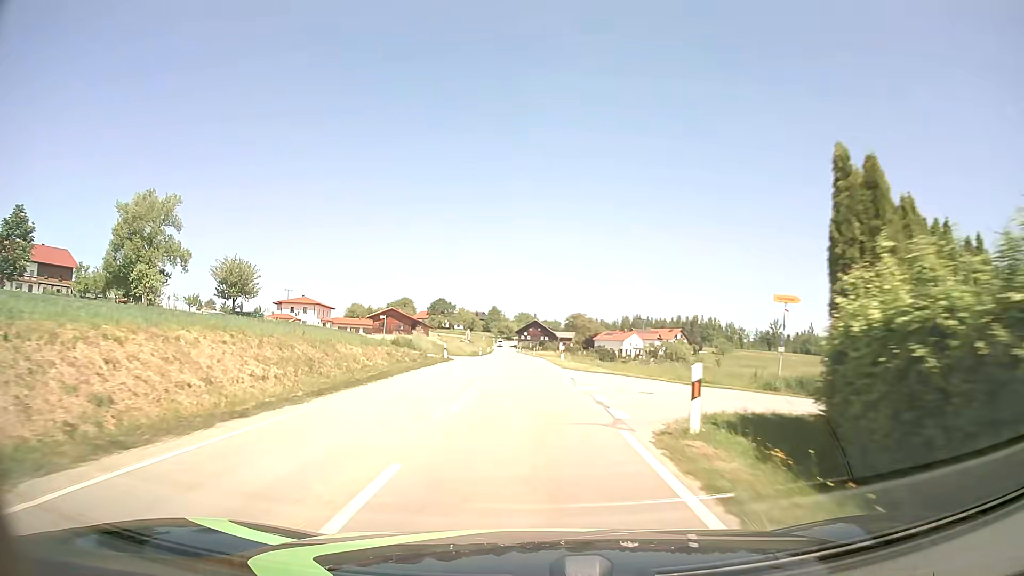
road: tertiary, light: Day
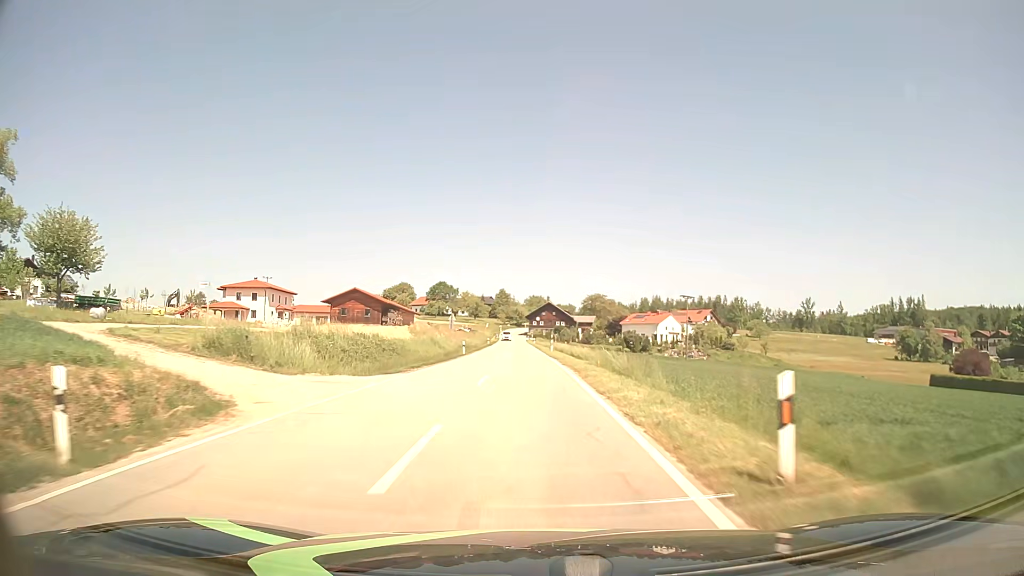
(-0.2, +34.3) m; -1°
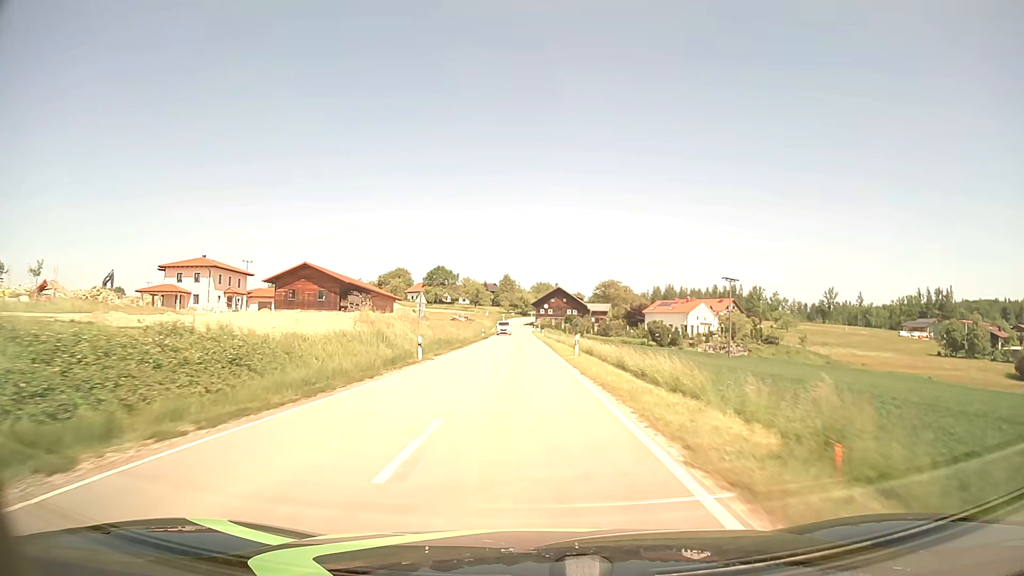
(-0.2, +23.6) m; -1°
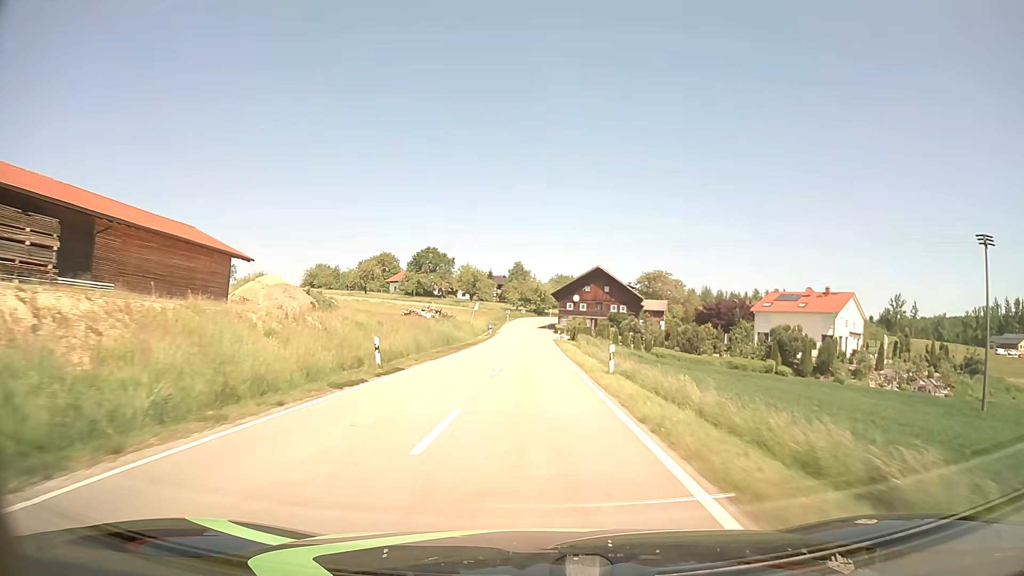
(-0.8, +59.1) m; -1°
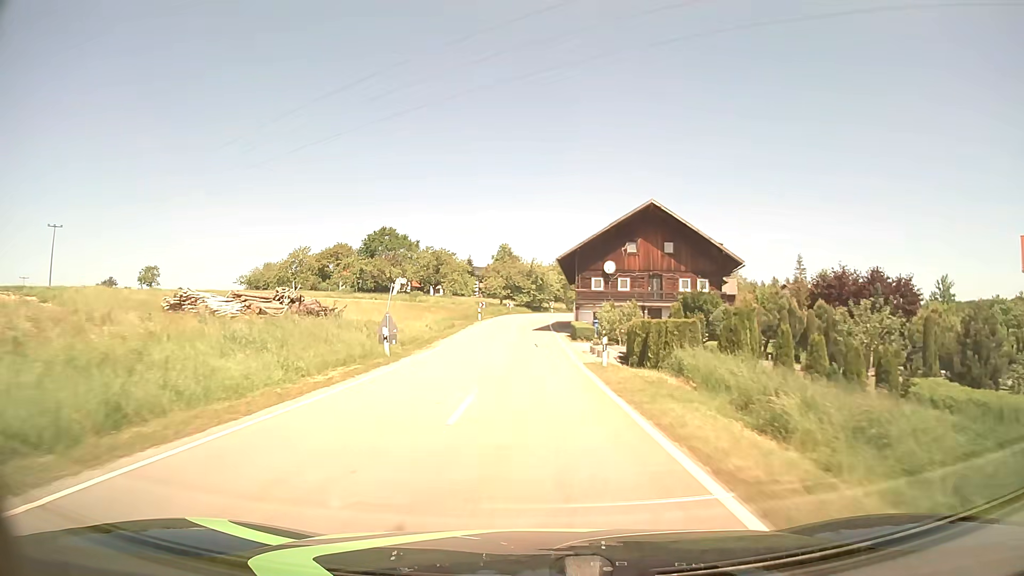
(+0.2, +46.5) m; 0°
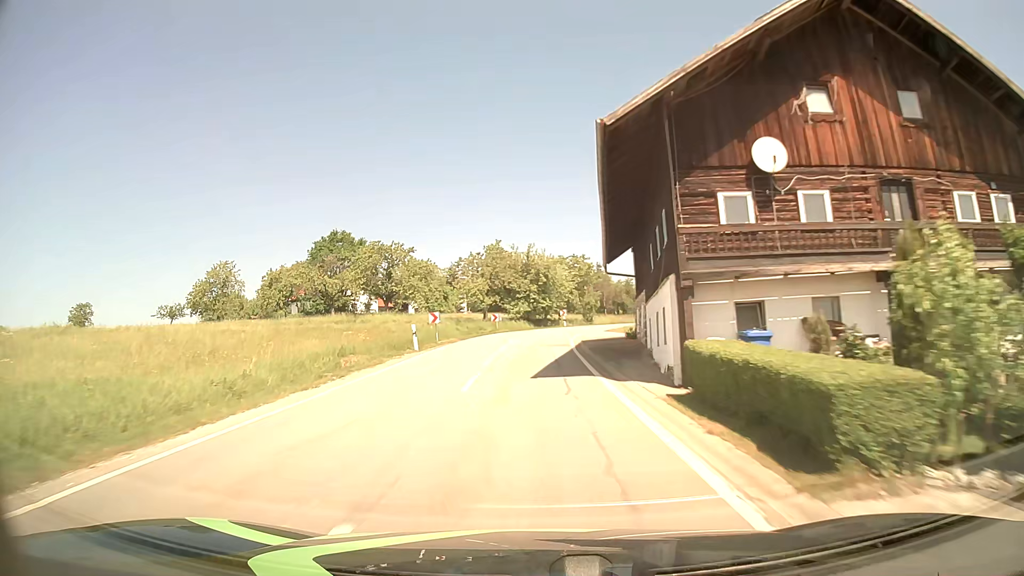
(+0.1, +32.3) m; 0°
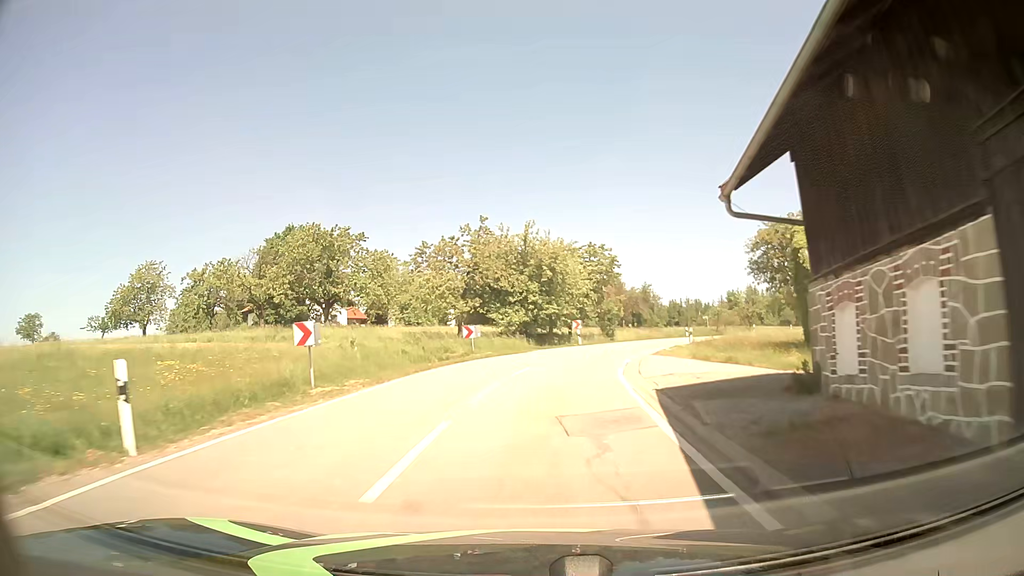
(-0.2, +19.3) m; 0°
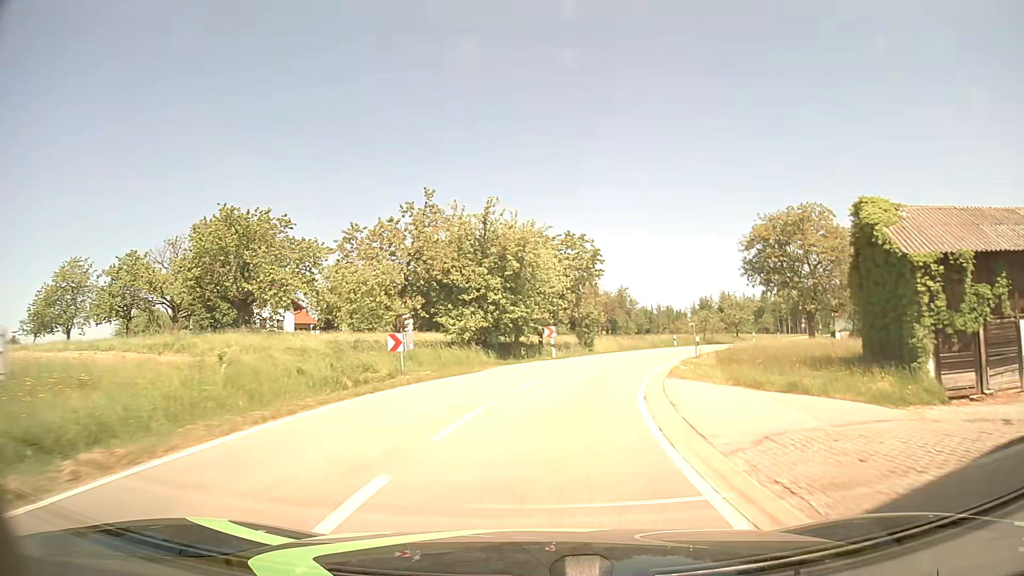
(+0.2, +9.1) m; +3°
(0, +10) (+2, +20) (+4, +30) (+8, +39) (+12, +48) (+17, +57) (+22, +65) (+27, +74) (+32, +83) (+38, +91) m
